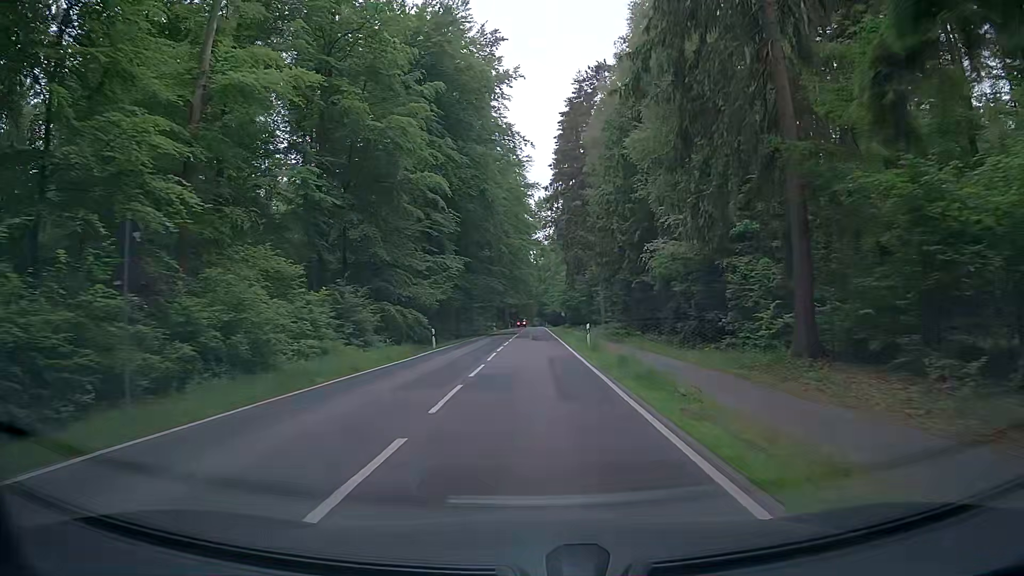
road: tertiary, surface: asphalt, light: Day
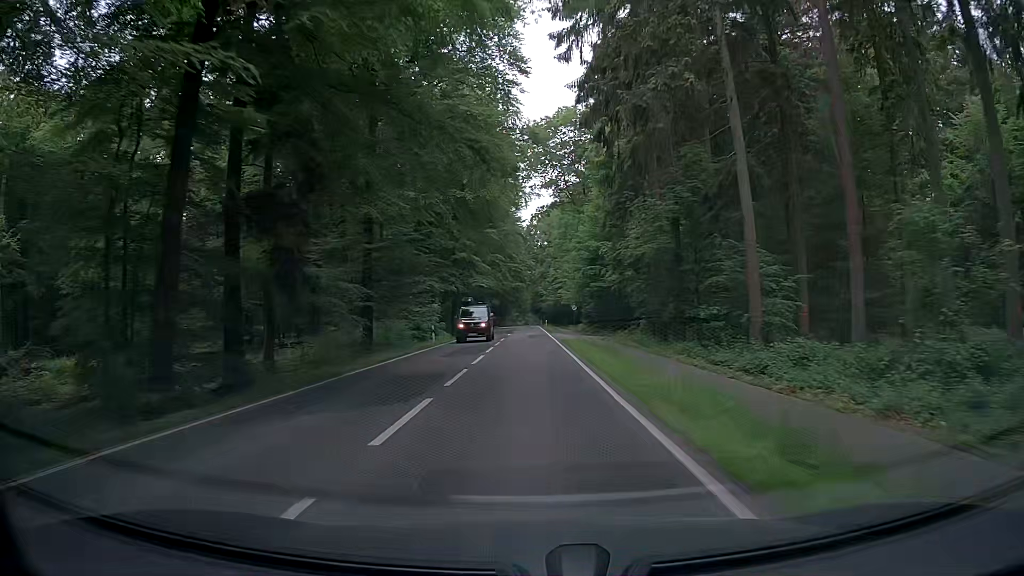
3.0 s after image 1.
(+1.5, +52.4) m; +2°
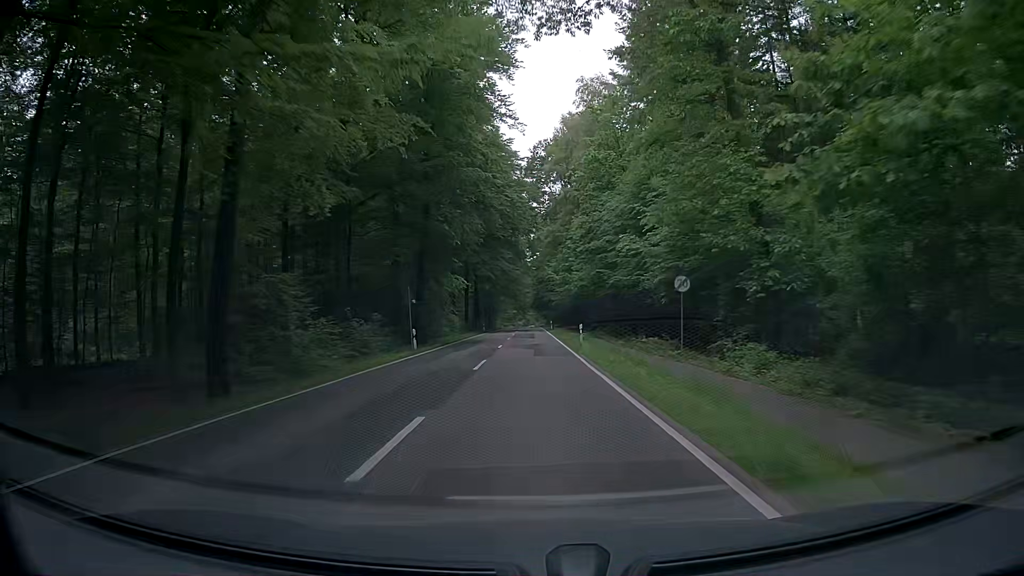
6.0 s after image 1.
(-0.2, +57.7) m; 0°
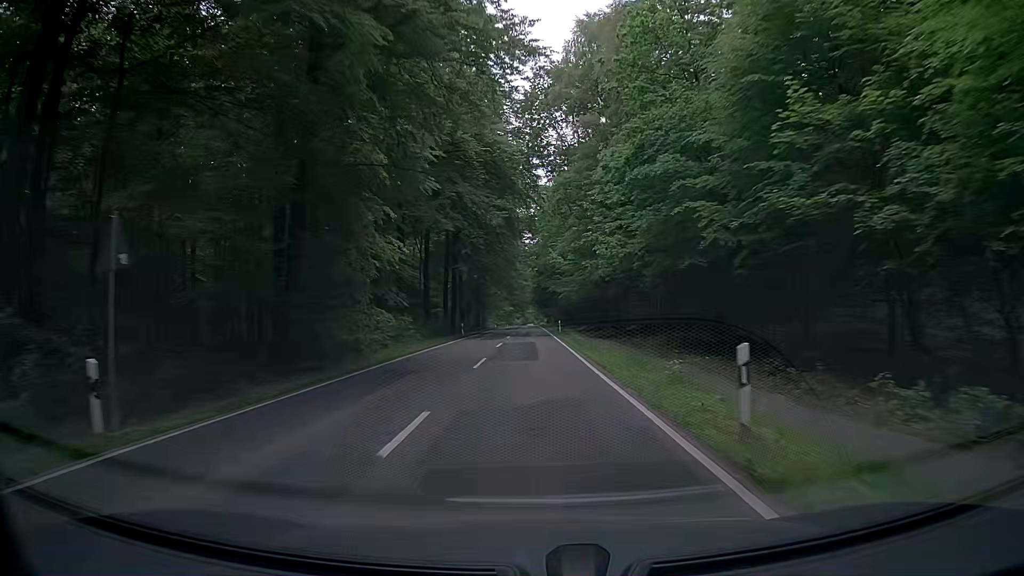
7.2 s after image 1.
(0.0, +24.0) m; +1°
(0, +10) (0, +20) (0, +30) (0, +40) (0, +50) (-1, +60) (-1, +70) (-1, +80) (-1, +90) (-1, +100) m
